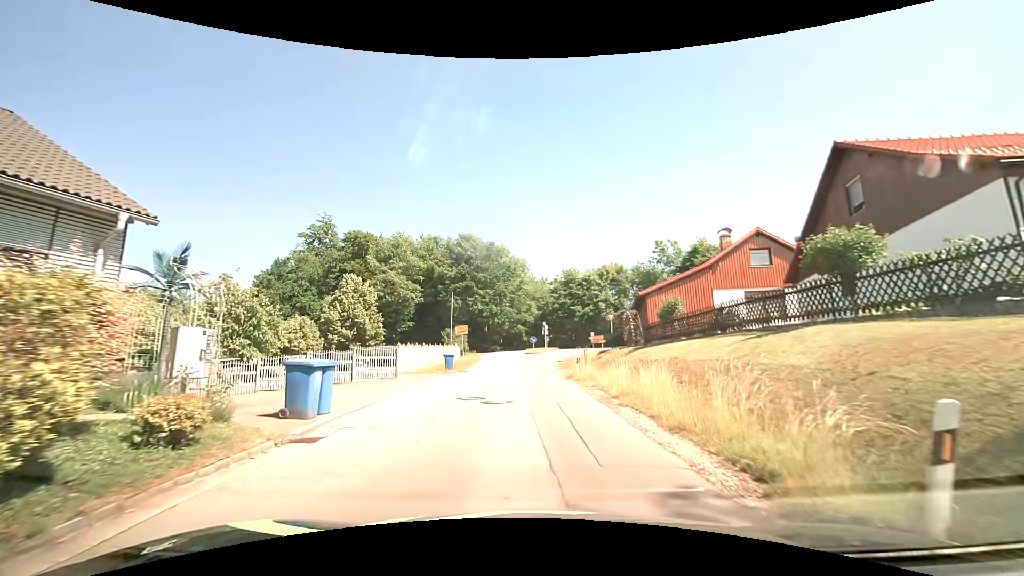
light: Day
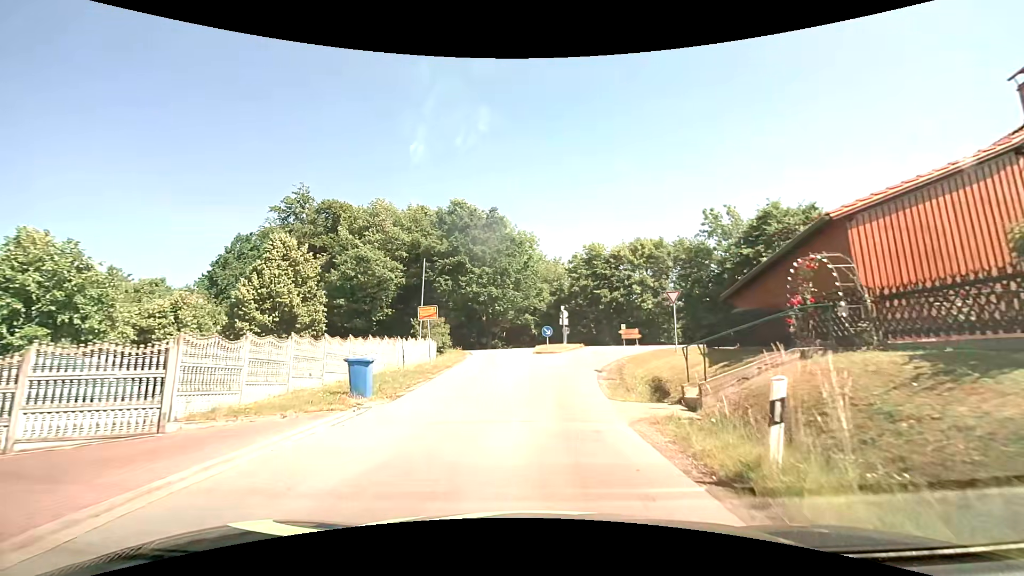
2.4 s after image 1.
(-0.2, +17.0) m; -1°
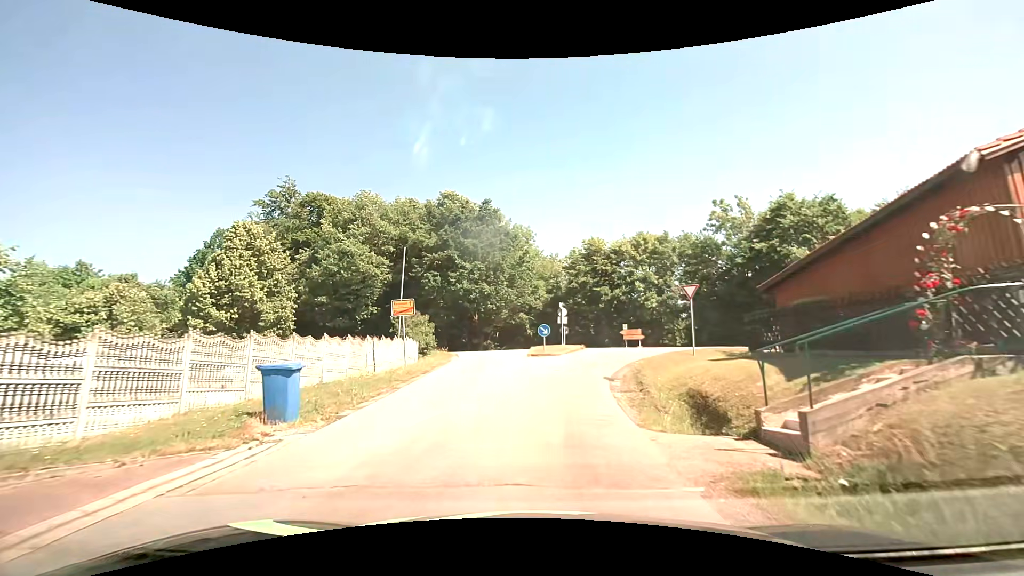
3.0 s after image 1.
(0.0, +3.8) m; +1°
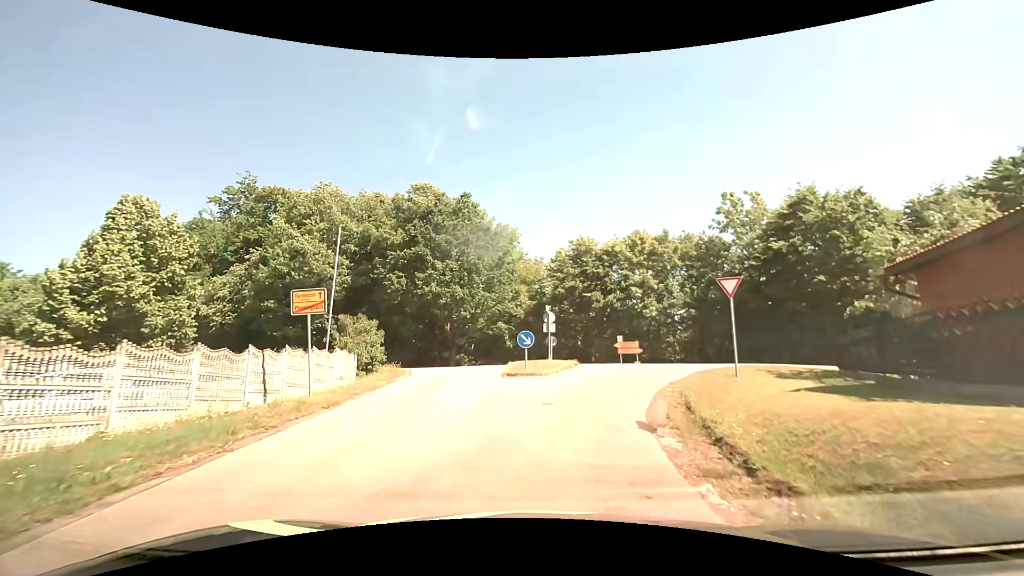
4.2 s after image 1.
(+0.1, +7.2) m; +2°
(+1, +10) (+4, +19) (+10, +27) (+19, +31) (+29, +30) (+39, +28) (+49, +27) (+59, +27) (+69, +26) (+79, +26) m
